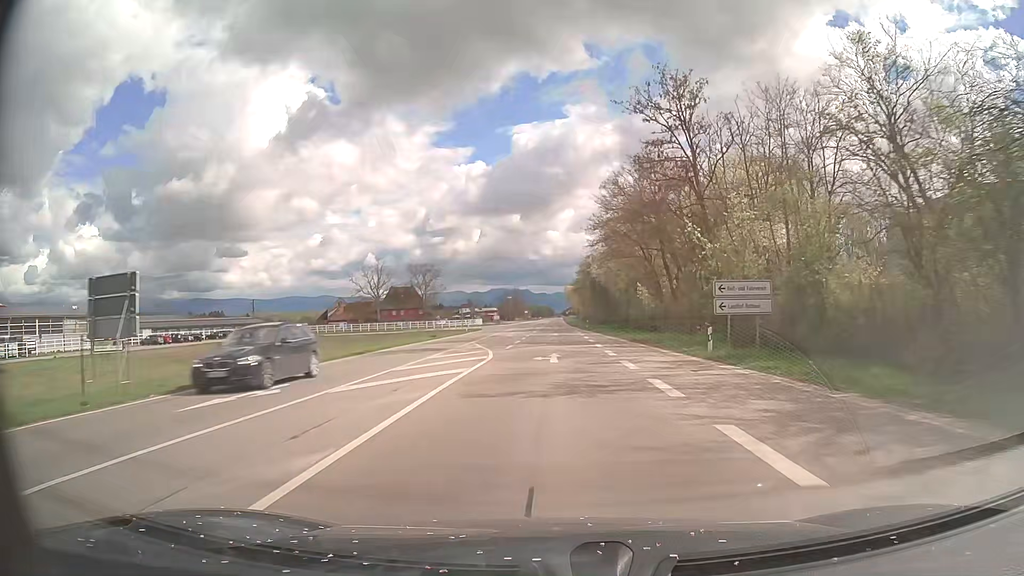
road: primary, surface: asphalt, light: Day
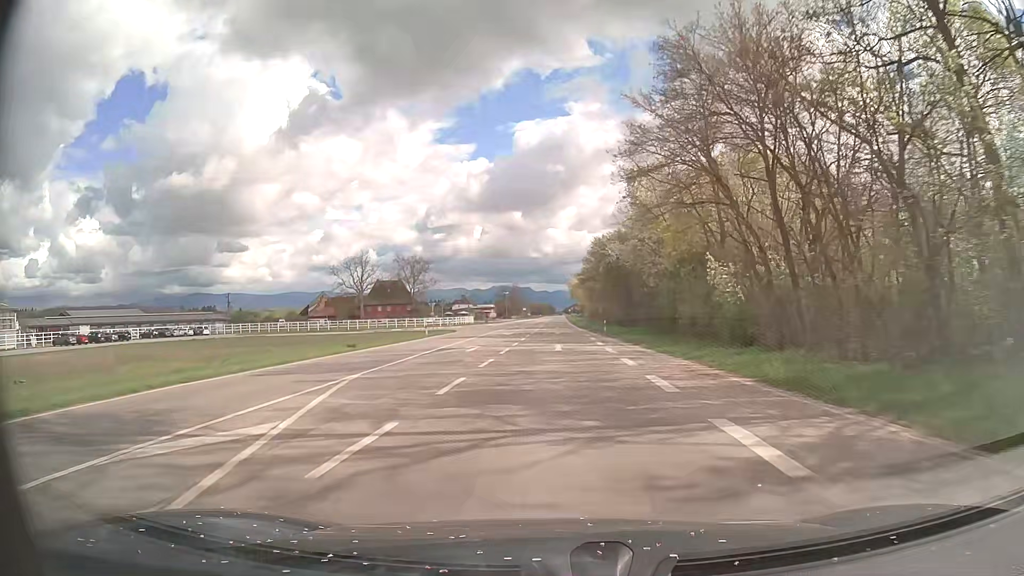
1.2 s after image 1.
(0.0, +23.7) m; 0°
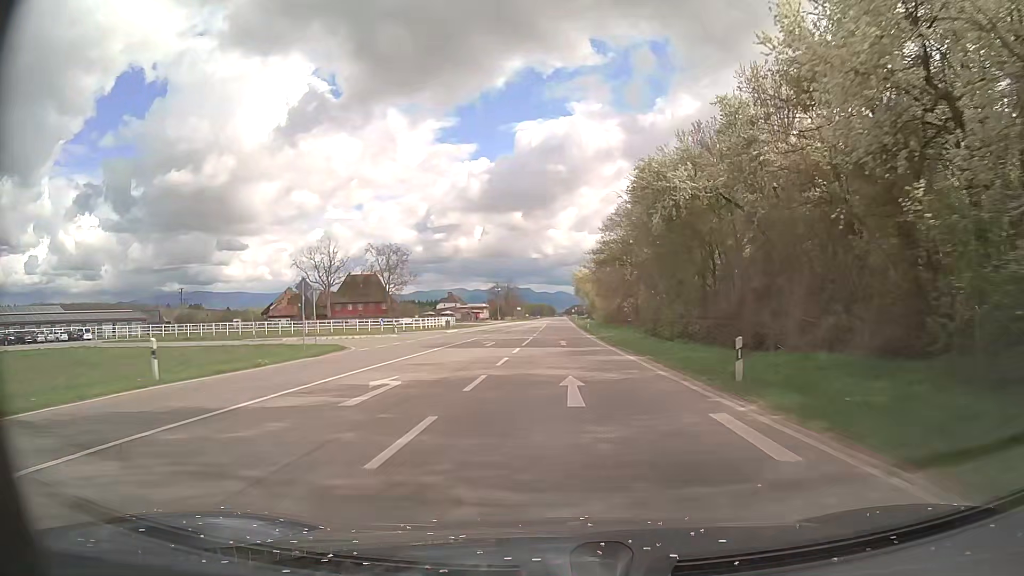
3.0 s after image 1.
(-0.1, +35.6) m; 0°
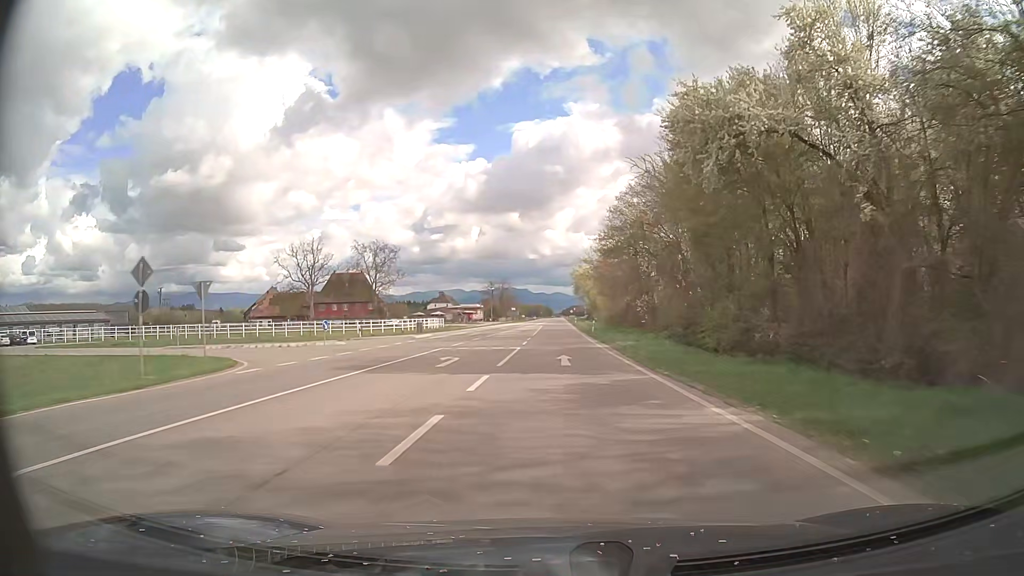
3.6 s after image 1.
(0.0, +11.8) m; 0°
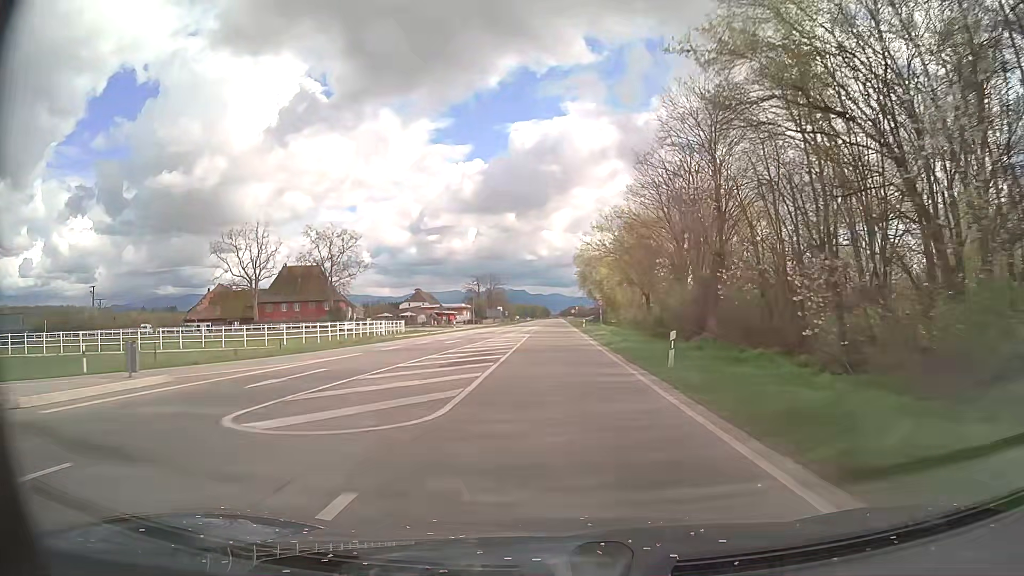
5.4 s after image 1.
(0.0, +35.5) m; 0°
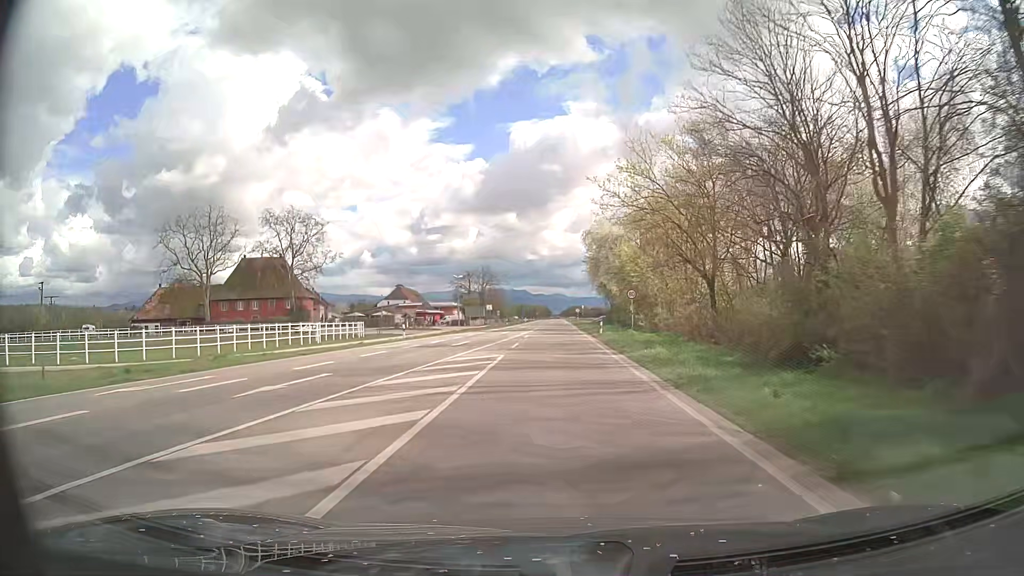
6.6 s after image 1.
(0.0, +23.7) m; 0°
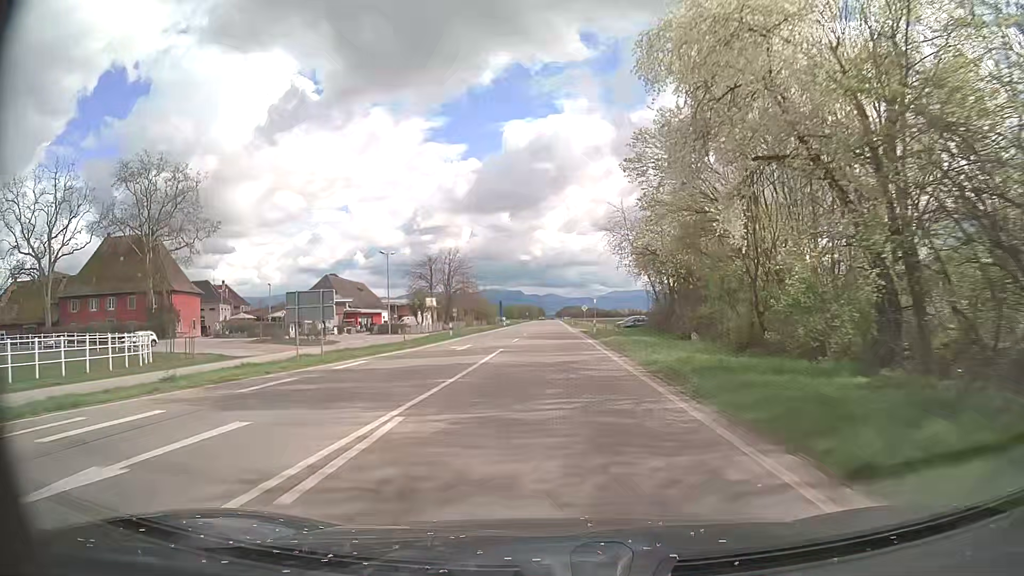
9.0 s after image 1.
(0.0, +47.3) m; 0°
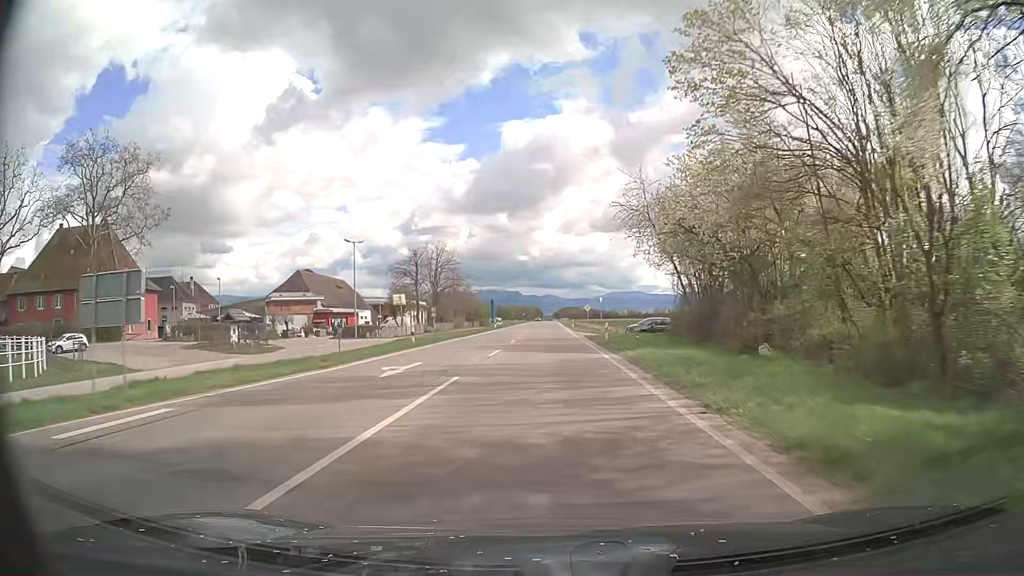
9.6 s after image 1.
(0.0, +11.8) m; 0°
(0, +10) (0, +20) (0, +30) (0, +40) (0, +50) (0, +60) (0, +70) (0, +80) (0, +90) (0, +100) m
